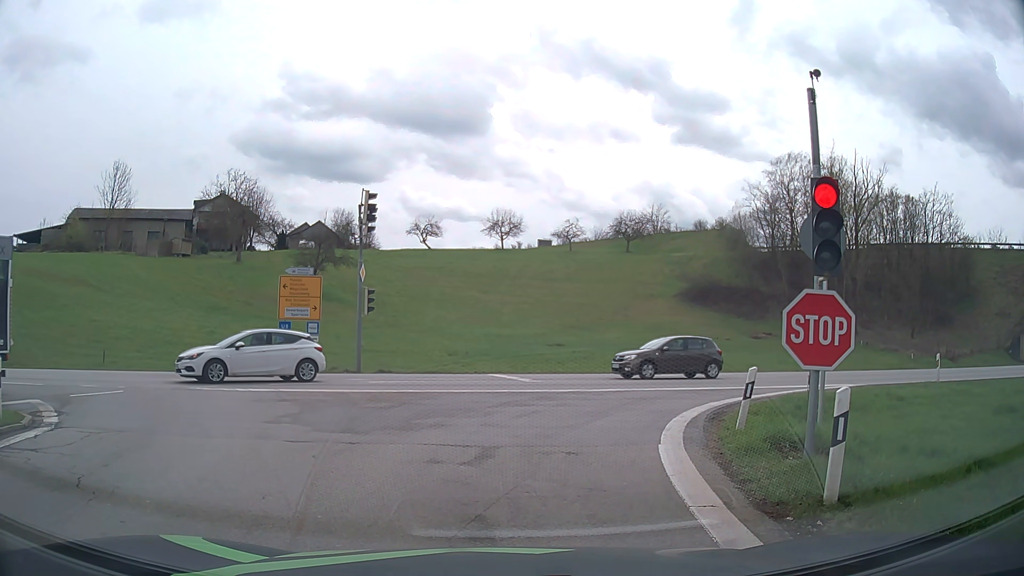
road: motorway_link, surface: asphalt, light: Day
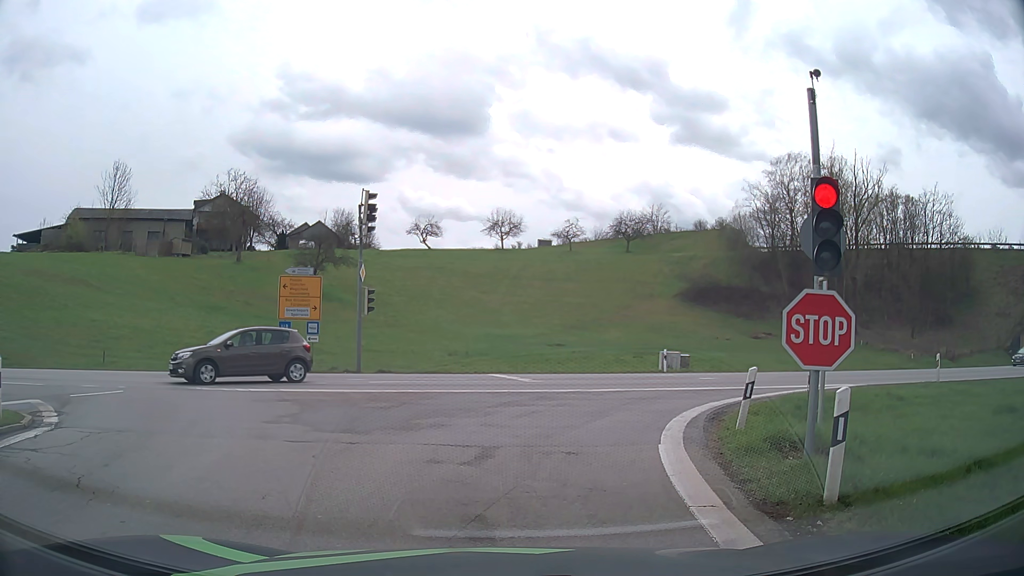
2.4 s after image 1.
(0.0, 0.0) m; 0°
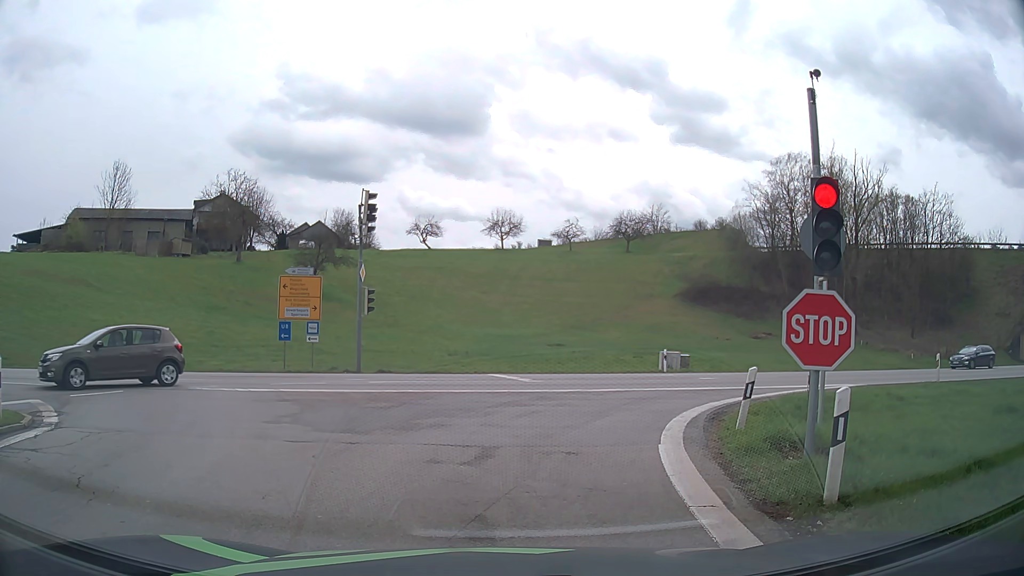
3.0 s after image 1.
(0.0, 0.0) m; 0°
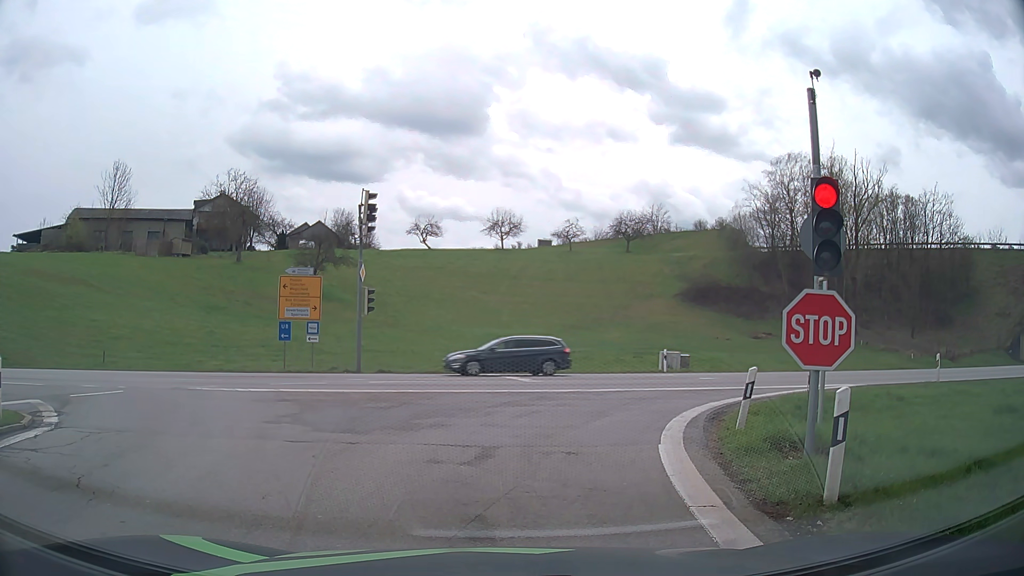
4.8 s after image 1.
(0.0, 0.0) m; 0°
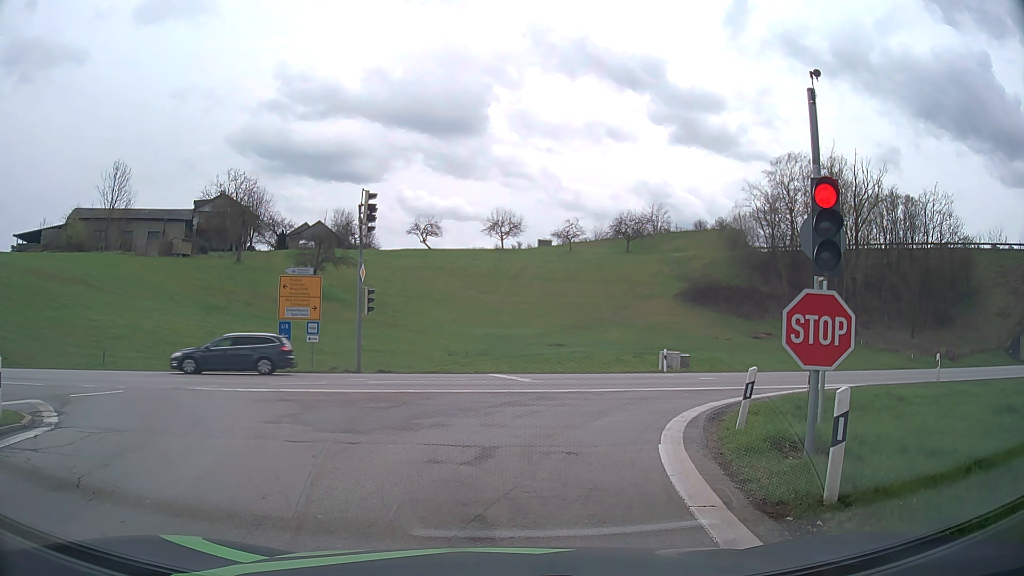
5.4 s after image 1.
(0.0, 0.0) m; 0°
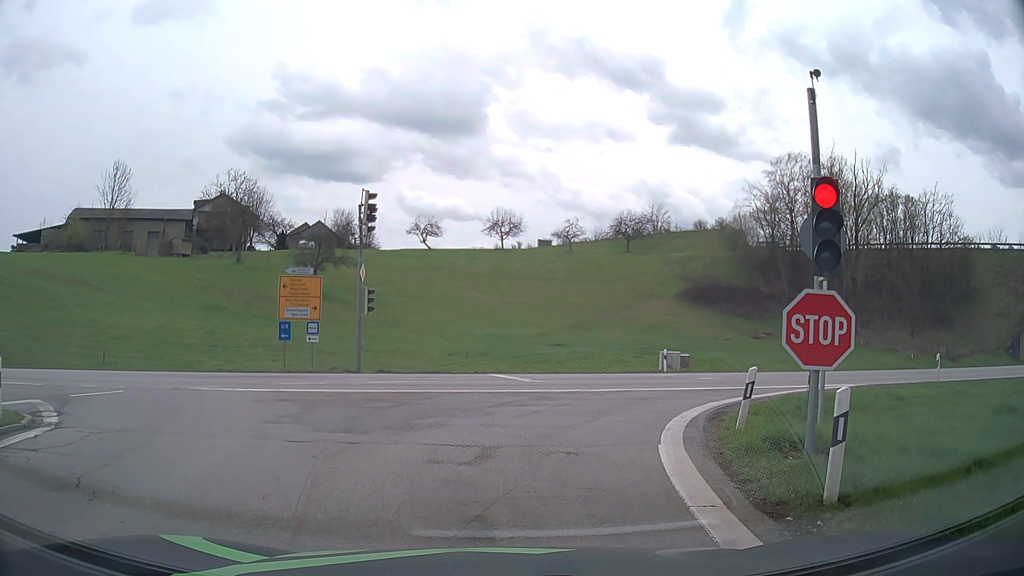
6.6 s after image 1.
(0.0, 0.0) m; 0°
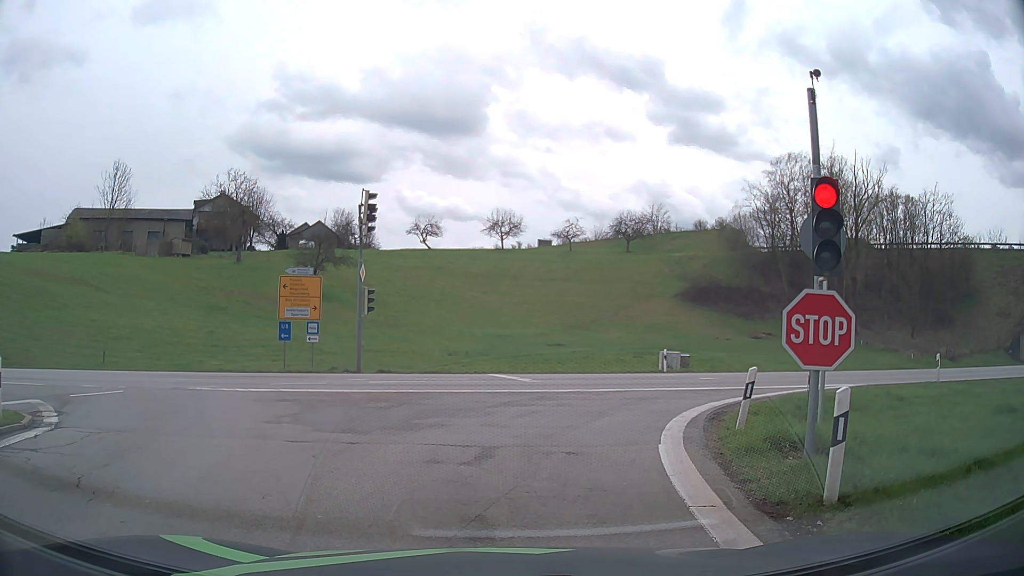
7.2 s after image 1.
(0.0, 0.0) m; 0°
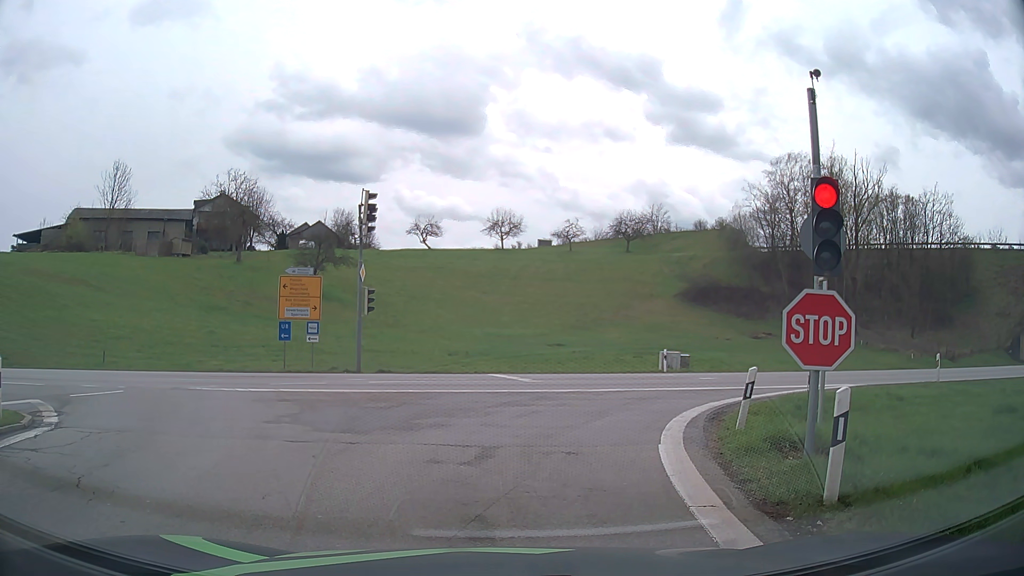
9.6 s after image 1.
(0.0, 0.0) m; 0°
(0, +10) (+5, +19) (+13, +25) (+22, +28) (+32, +31) (+42, +33) (+51, +36) (+61, +39) (+70, +42) (+80, +45) m
